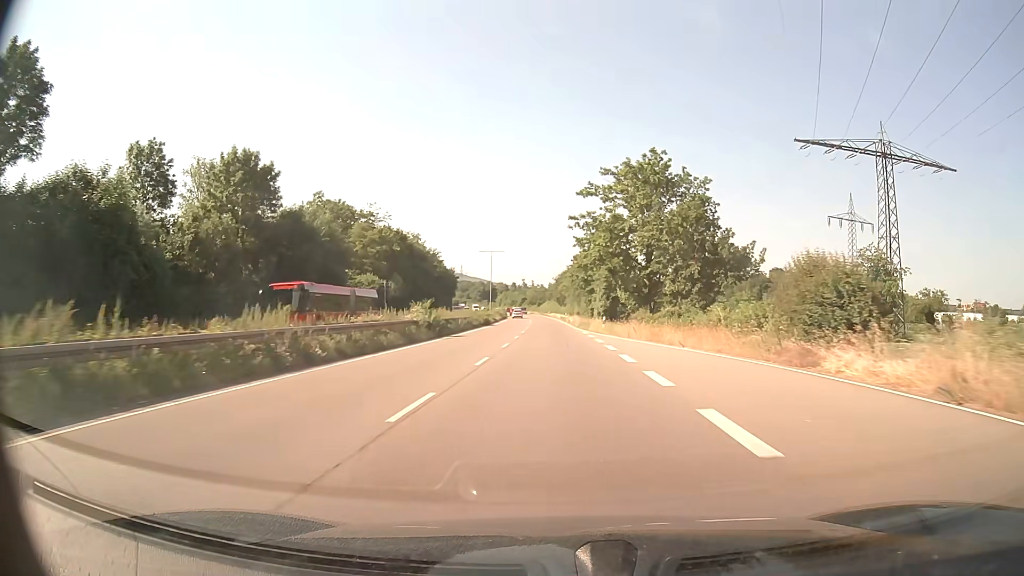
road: trunk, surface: asphalt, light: Day
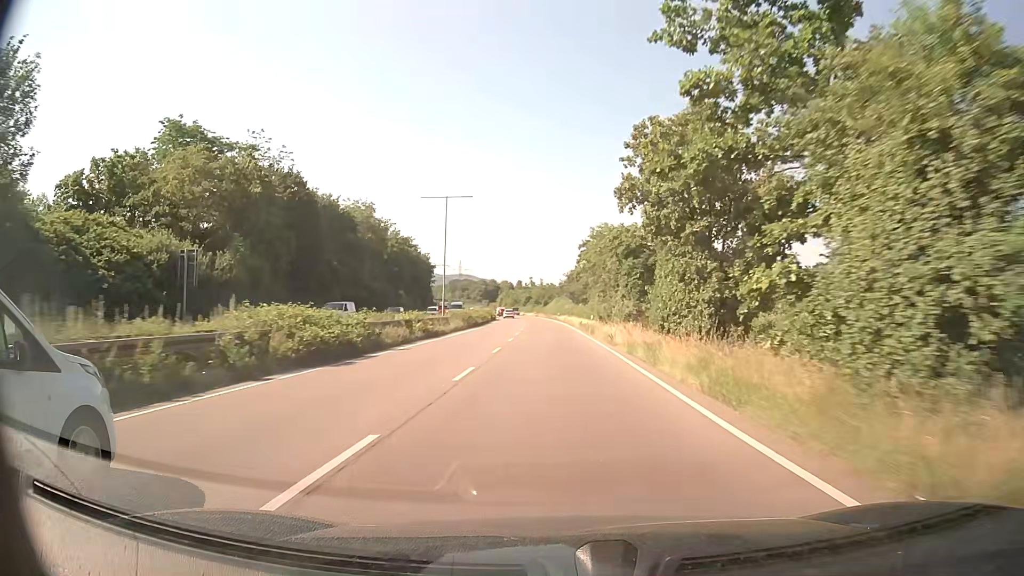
(-0.3, +49.2) m; 0°
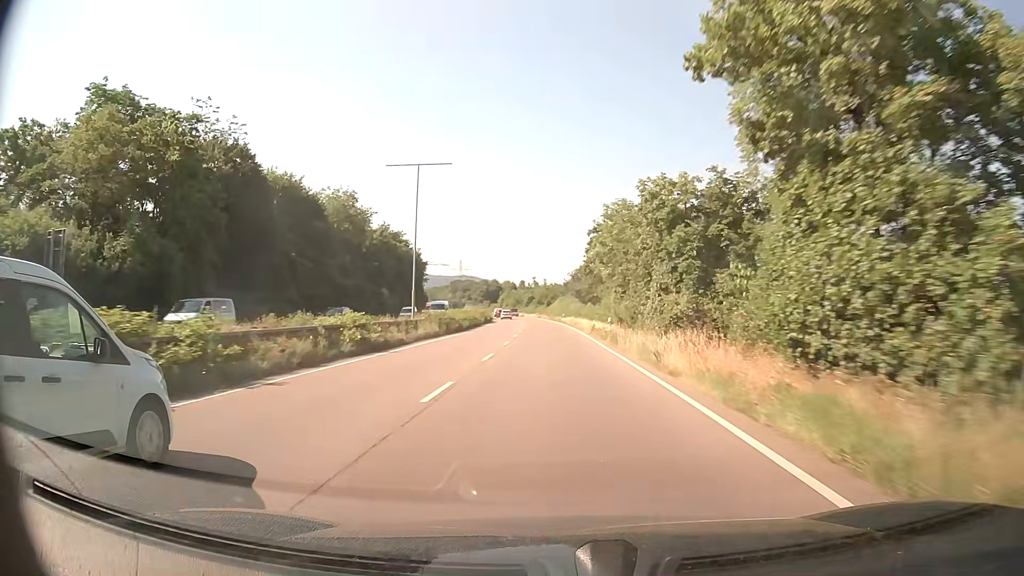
(-0.2, +12.3) m; -1°
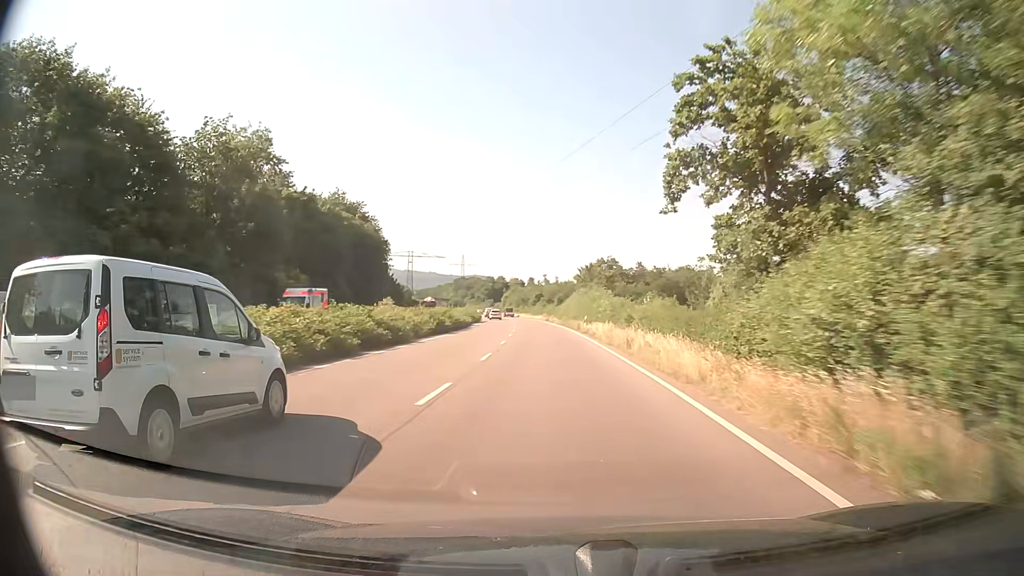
(-0.3, +36.3) m; -1°
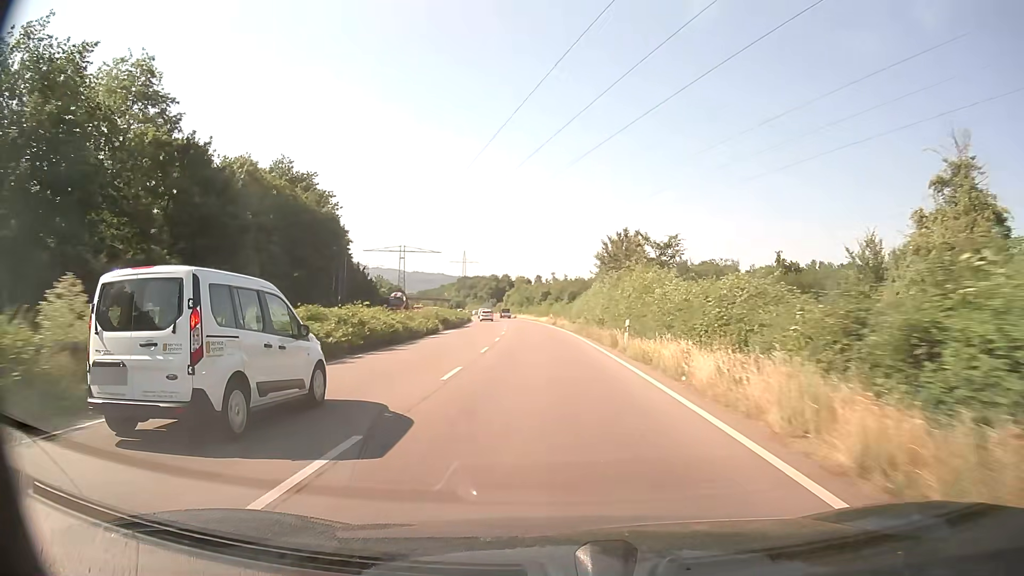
(-0.2, +23.6) m; -1°
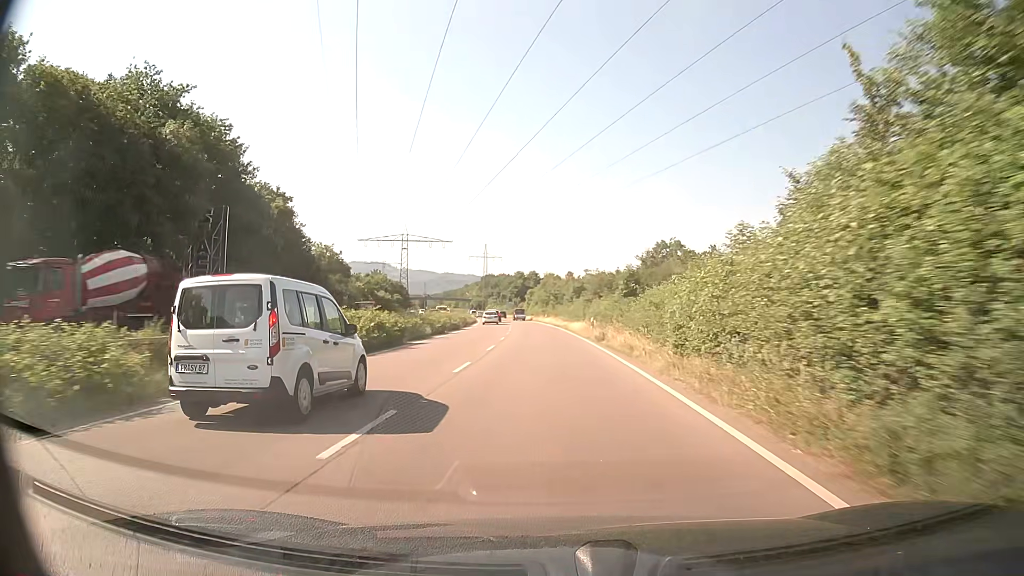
(-0.8, +34.2) m; -3°
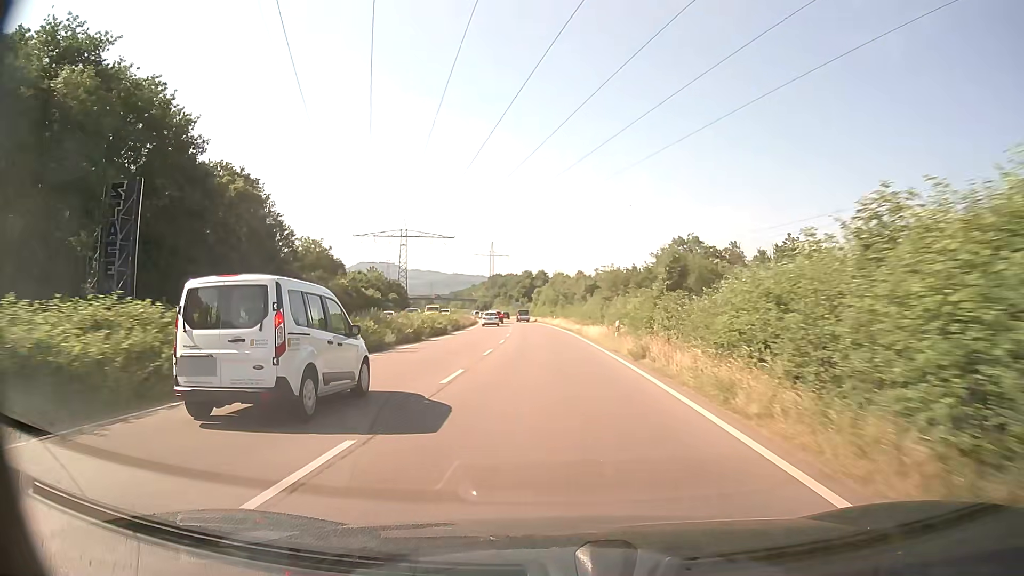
(-0.1, +11.1) m; -1°
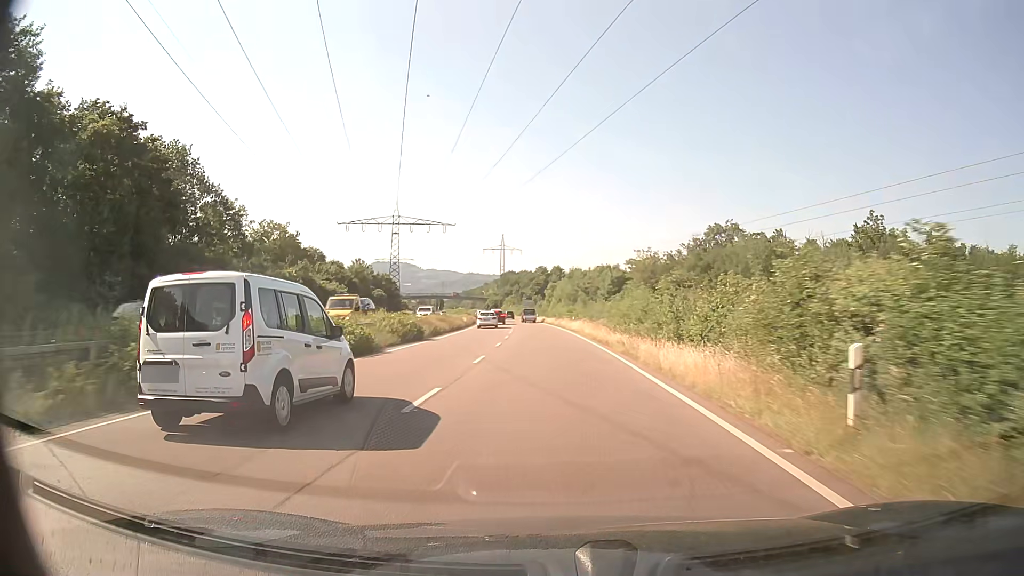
(-0.3, +22.0) m; -1°
(0, +10) (0, +20) (0, +30) (-1, +40) (-1, +50) (-2, +60) (-2, +70) (-3, +80) (-4, +90) (-5, +100) m
